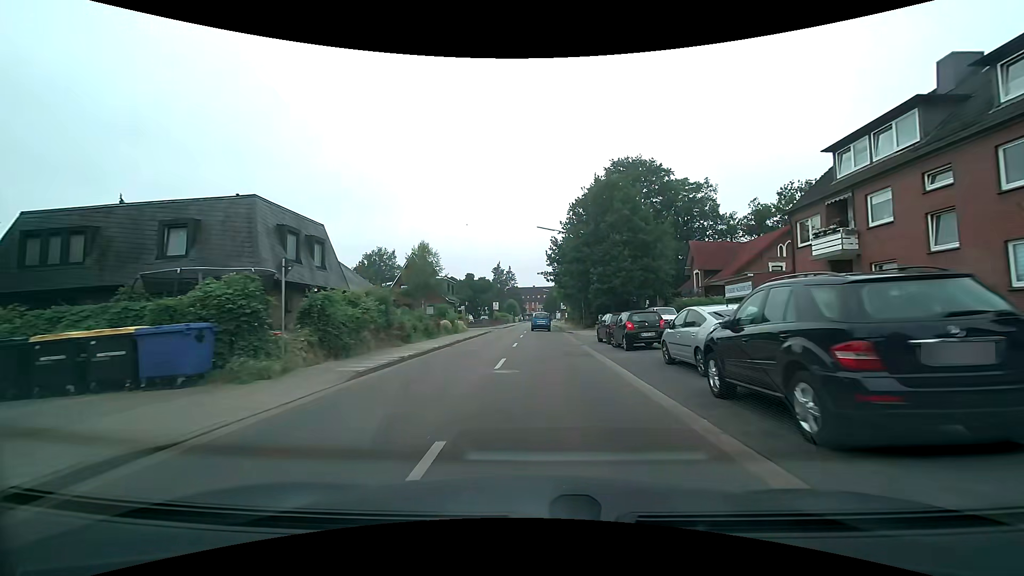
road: residential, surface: asphalt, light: Day
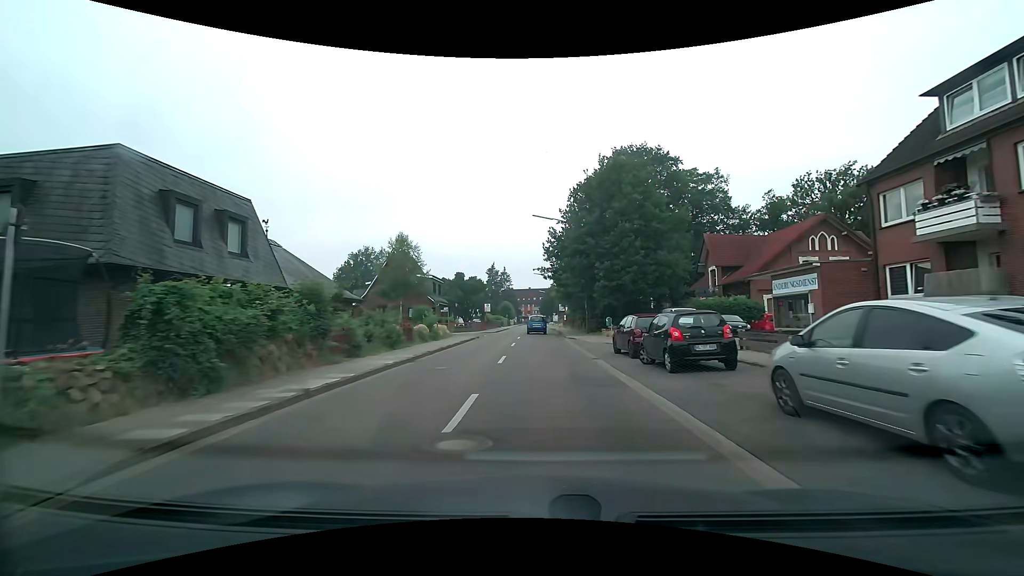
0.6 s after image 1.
(+0.1, +6.6) m; +1°
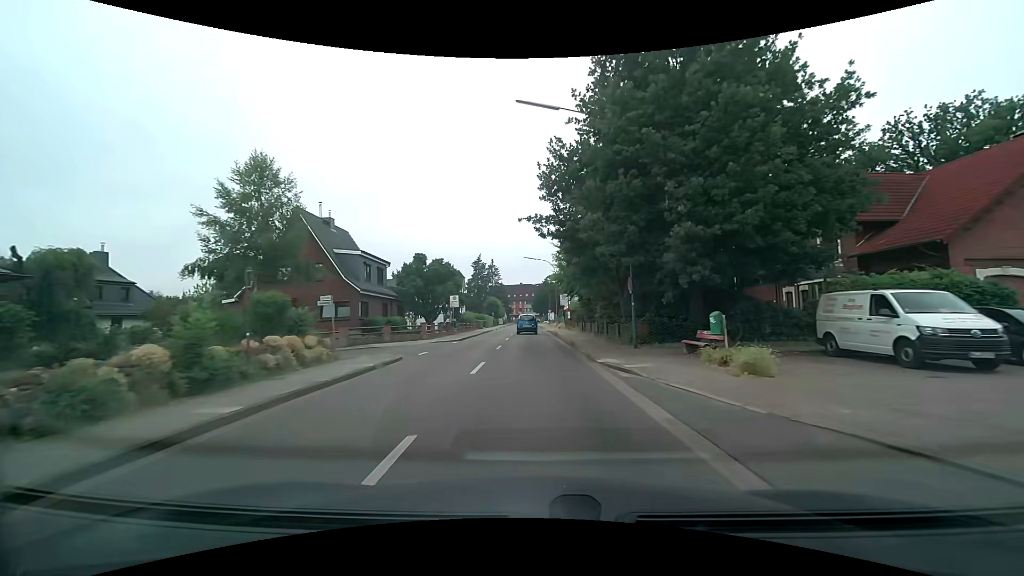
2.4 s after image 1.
(0.0, +21.5) m; 0°
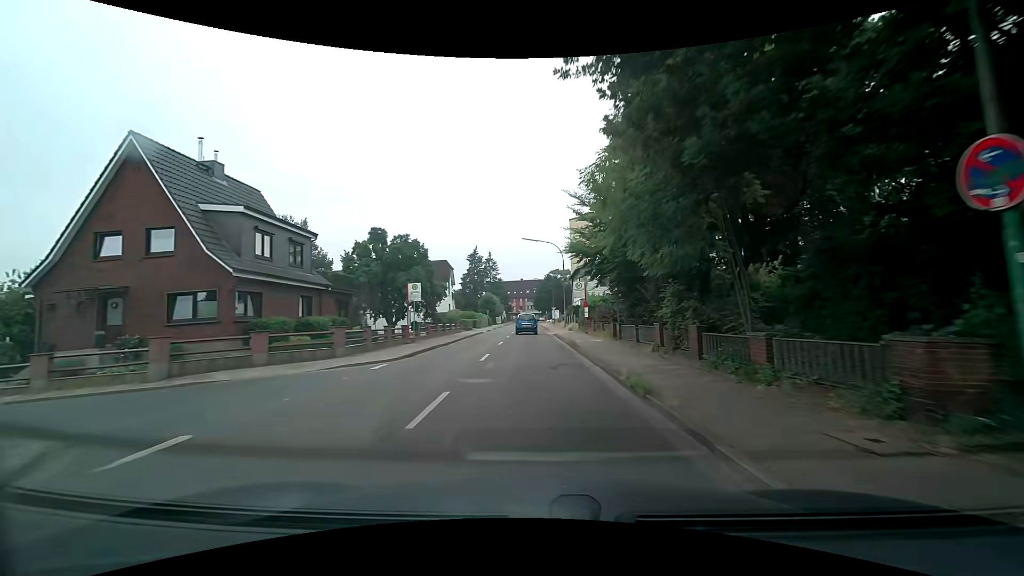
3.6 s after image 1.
(-0.1, +14.8) m; 0°
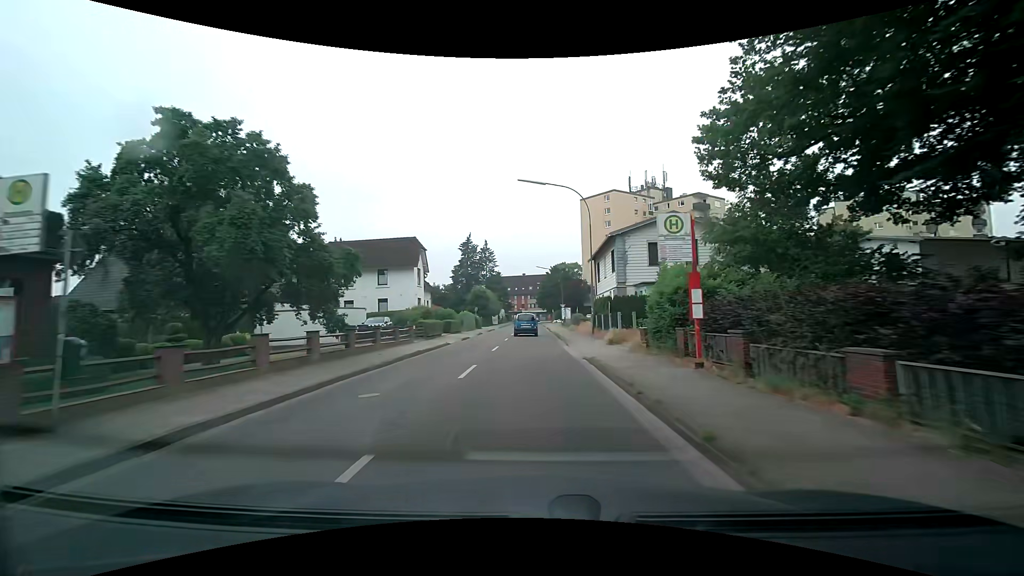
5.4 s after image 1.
(-0.1, +22.2) m; -1°
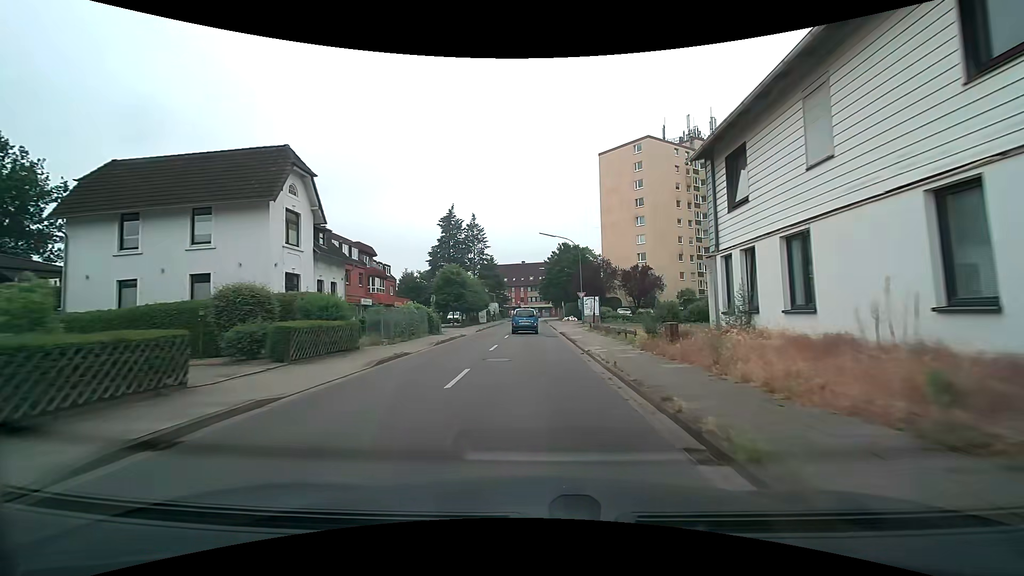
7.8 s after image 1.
(-0.1, +29.2) m; 0°
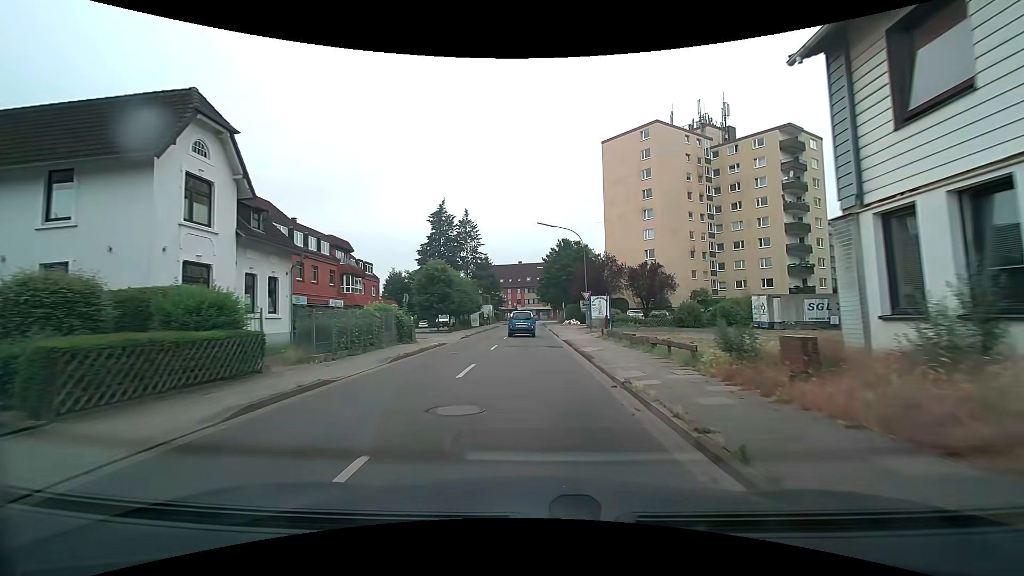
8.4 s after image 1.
(0.0, +7.1) m; +1°
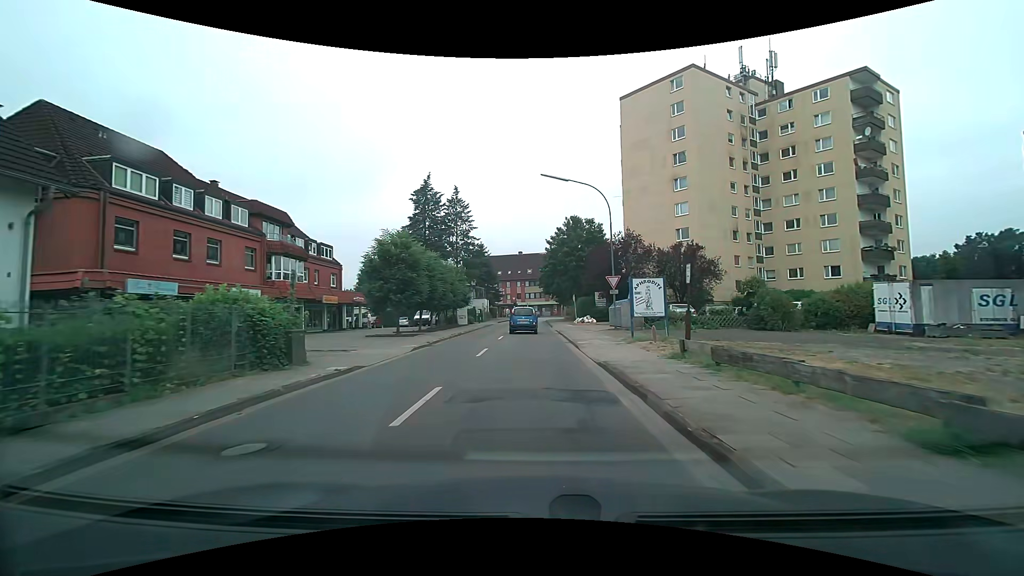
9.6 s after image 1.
(0.0, +14.1) m; 0°
